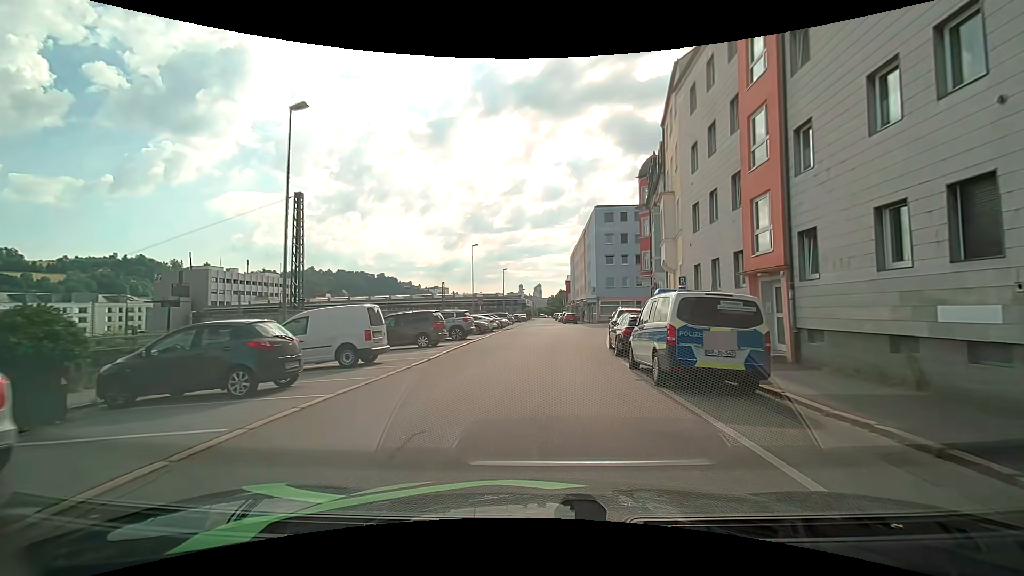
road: residential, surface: asphalt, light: Day
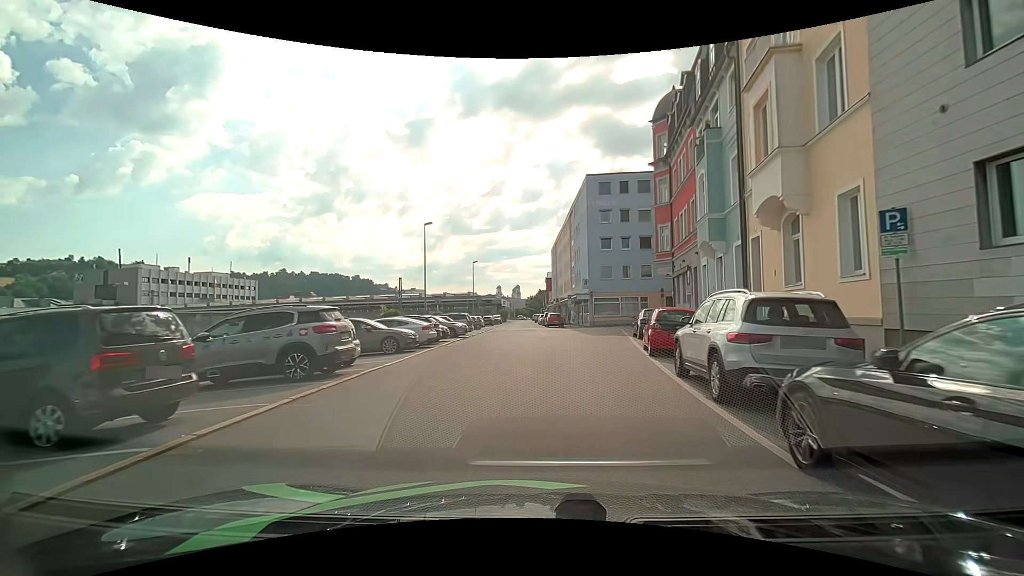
(+0.6, +15.8) m; +2°
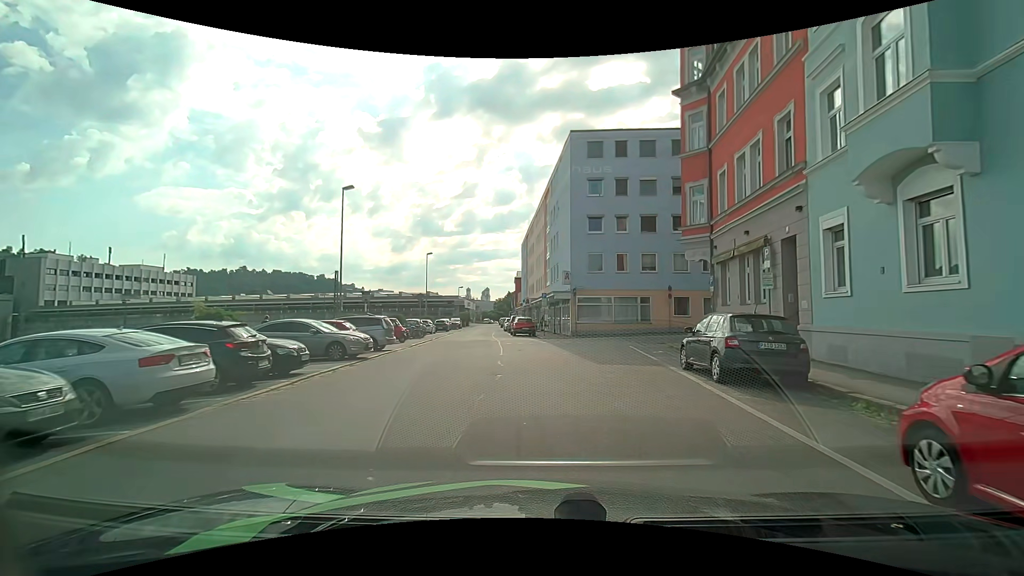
(+0.5, +13.4) m; +4°
